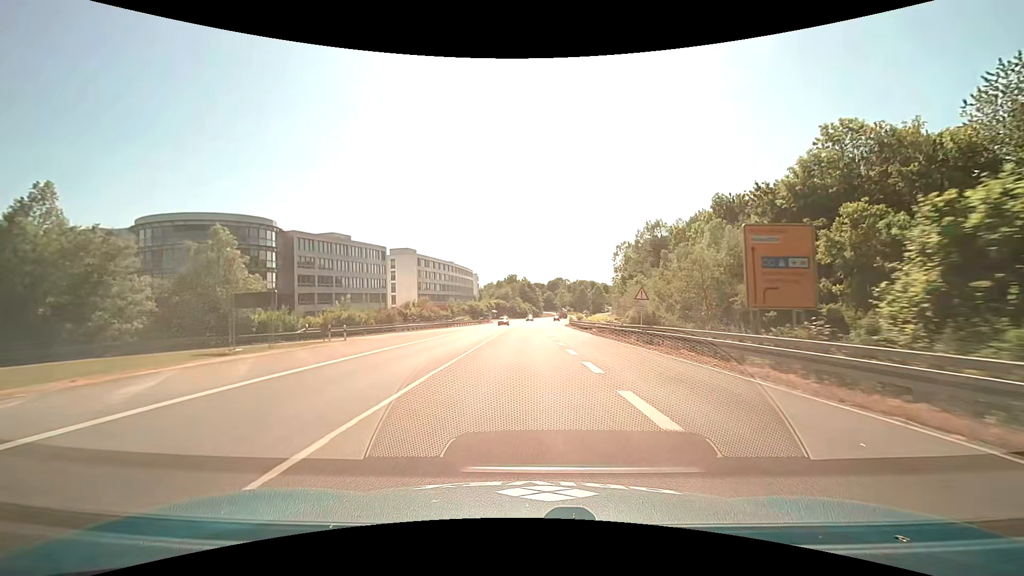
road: primary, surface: asphalt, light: Day
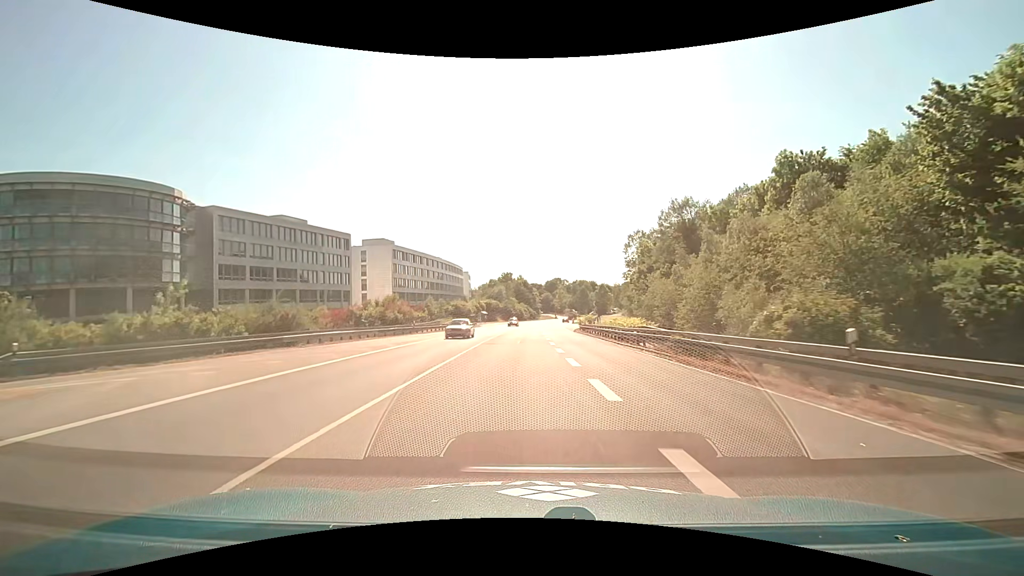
(+0.2, +21.7) m; +1°
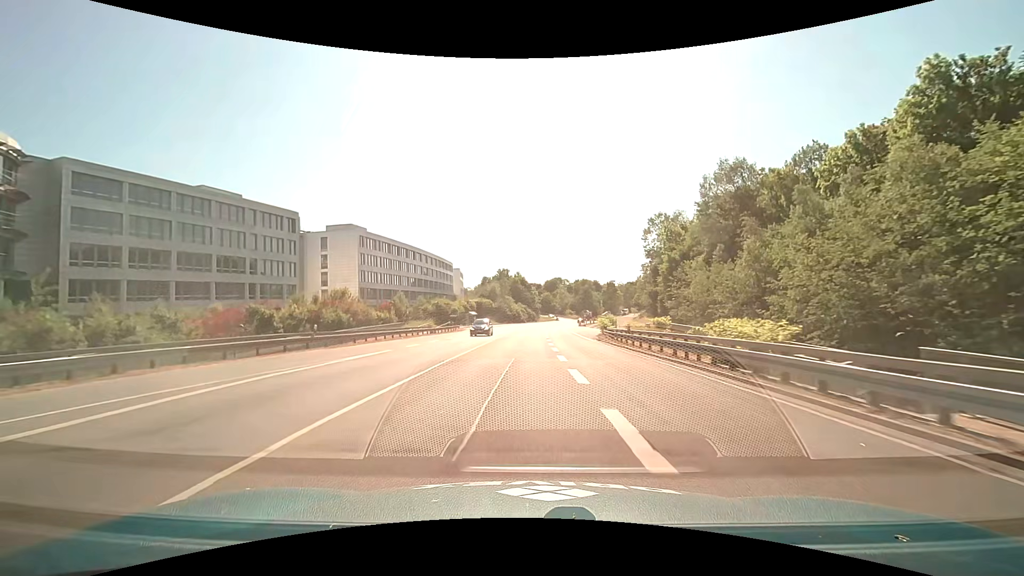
(0.0, +21.8) m; 0°
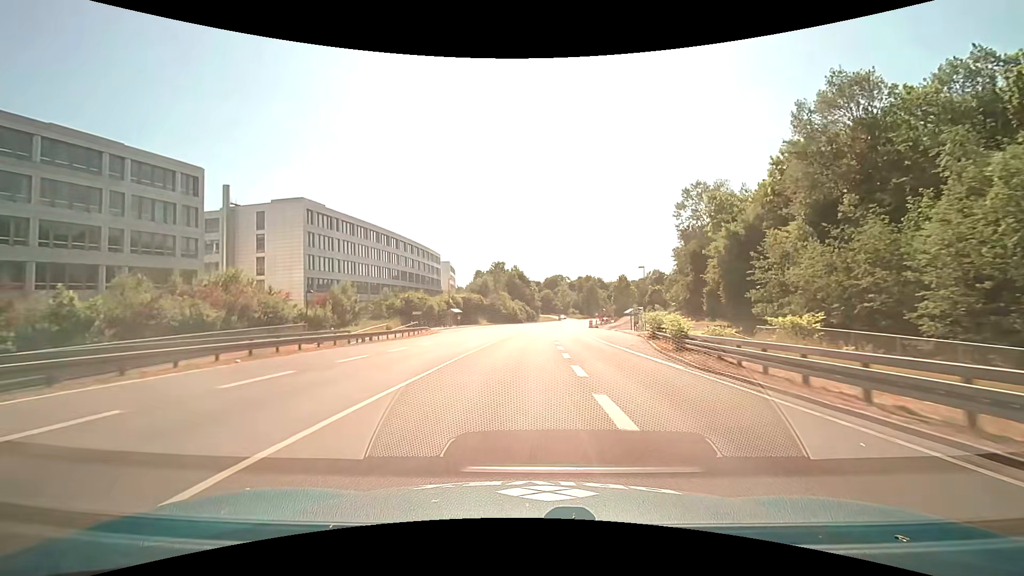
(-0.1, +22.4) m; 0°
(0, +10) (0, +20) (0, +30) (0, +40) (+1, +50) (+1, +60) (+2, +70) (+3, +80) (+4, +90) (+5, +100) m
